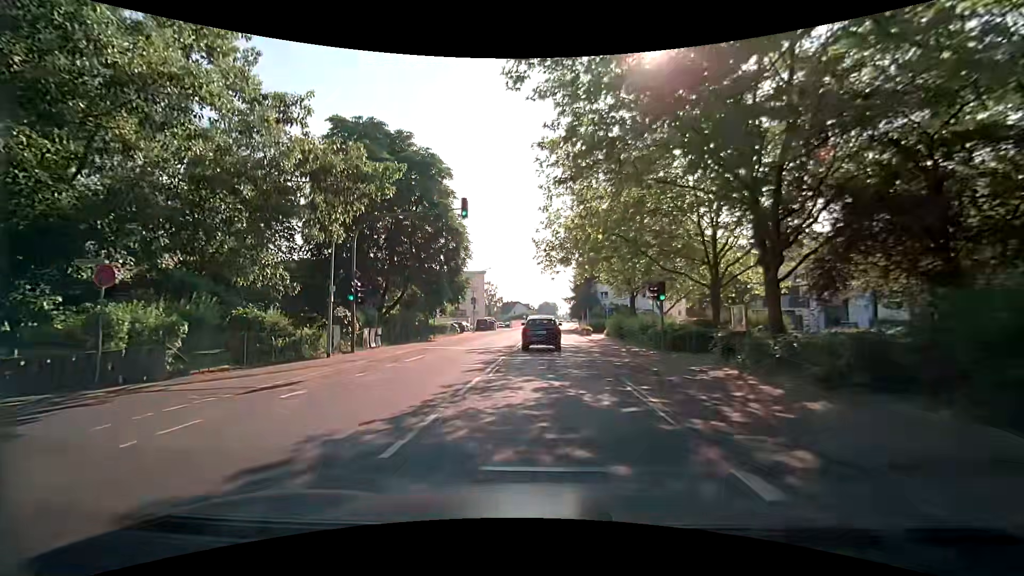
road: secondary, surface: asphalt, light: Day
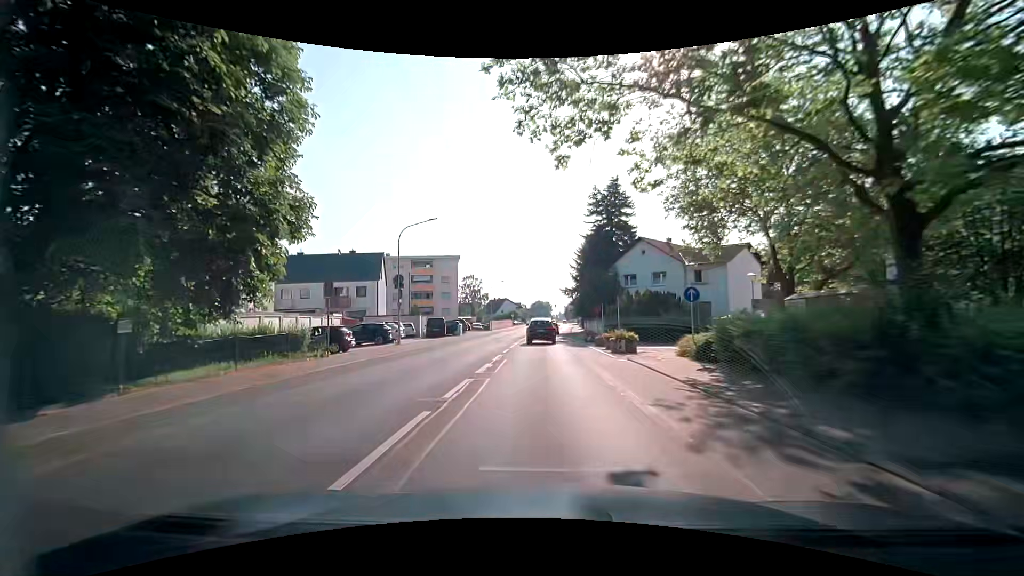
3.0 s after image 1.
(-0.5, +28.8) m; 0°
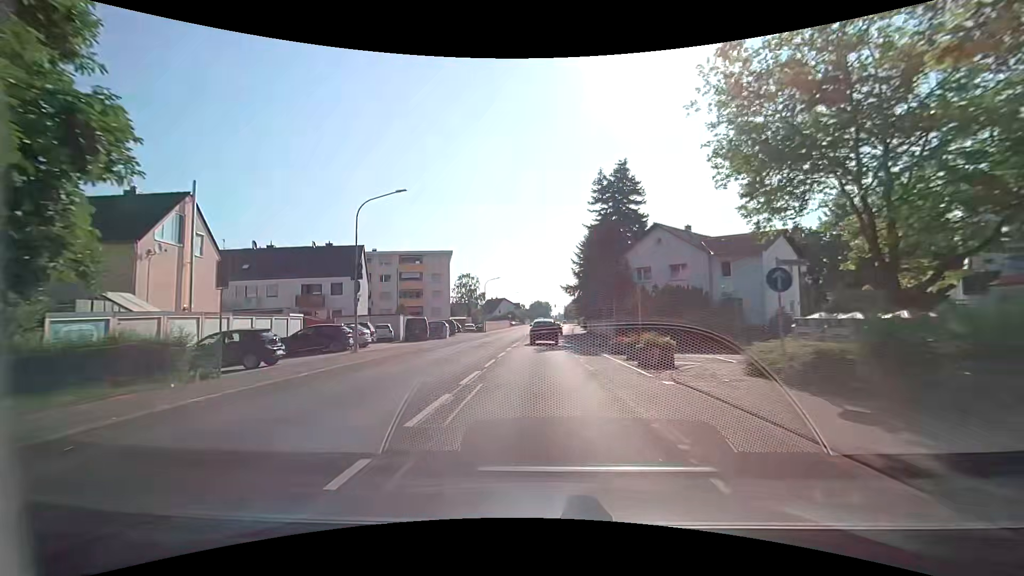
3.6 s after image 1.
(-0.1, +7.0) m; -1°
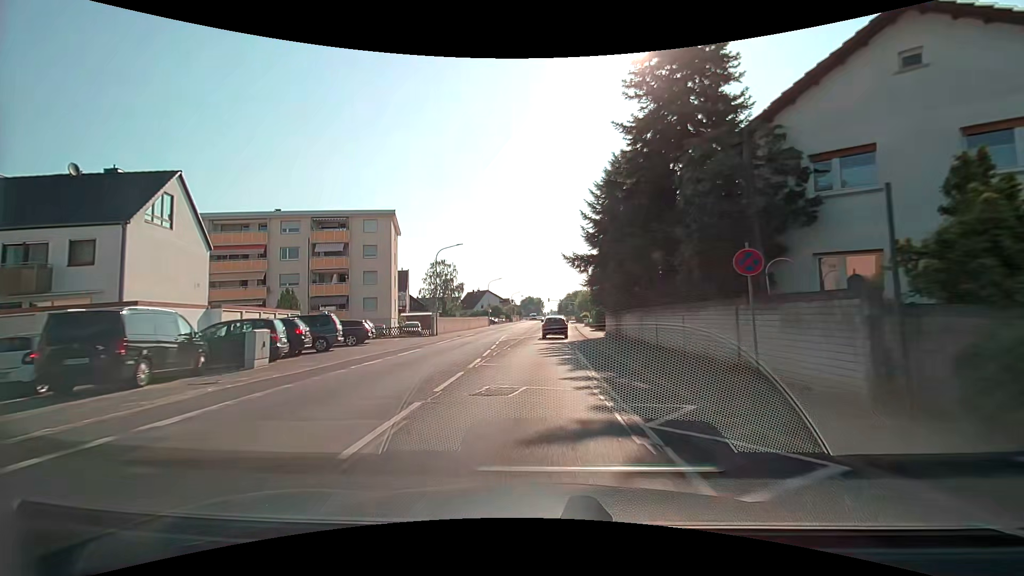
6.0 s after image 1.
(+0.1, +28.5) m; +1°
(0, +10) (0, +20) (+1, +30) (+1, +40) (+1, +50) (+2, +60) (+2, +70) (+2, +80) (+3, +90) (+3, +100) m
